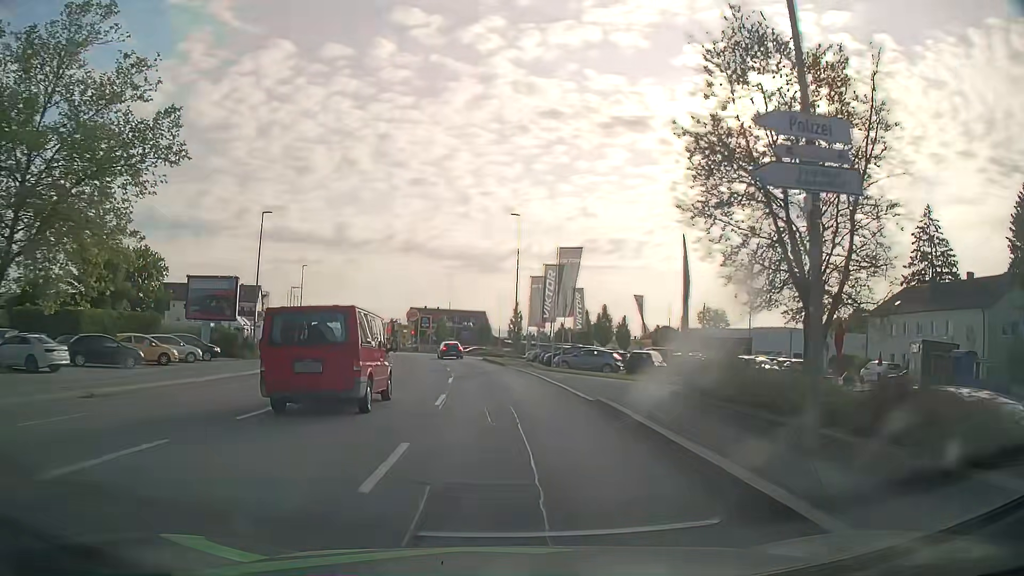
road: tertiary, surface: asphalt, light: Day
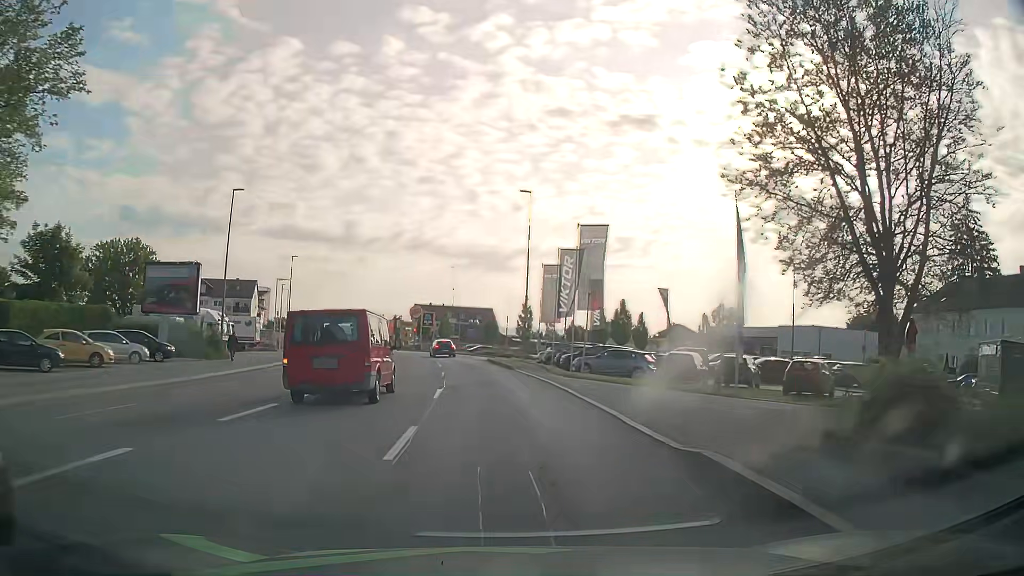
(0.0, +6.9) m; 0°
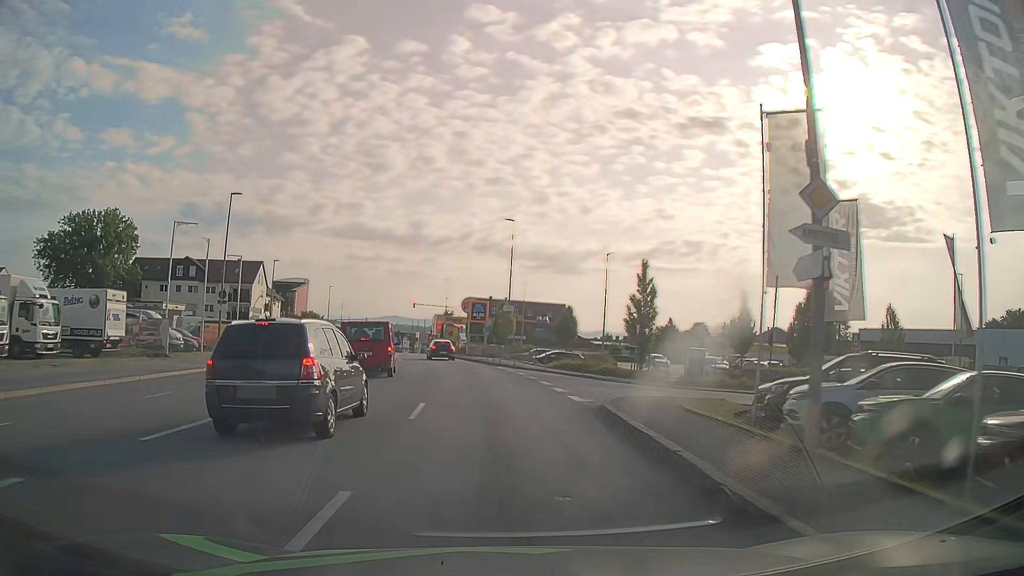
(-1.7, +32.1) m; -6°
(0, +10) (-1, +20) (-1, +30) (-3, +40) (-4, +50) (-6, +60) (-8, +69) (-9, +79) (-11, +89) (-13, +99) m
